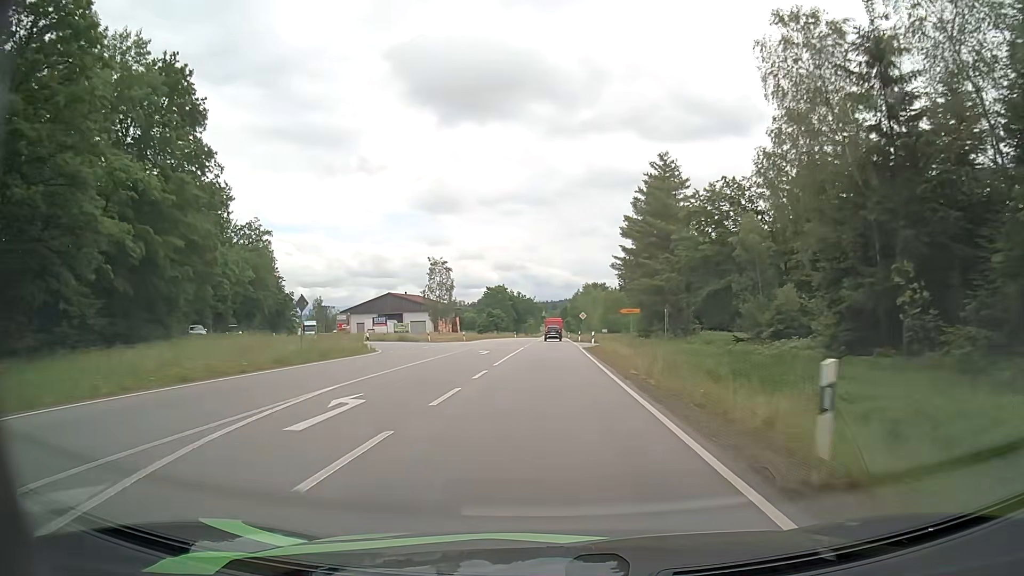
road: secondary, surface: asphalt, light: Day
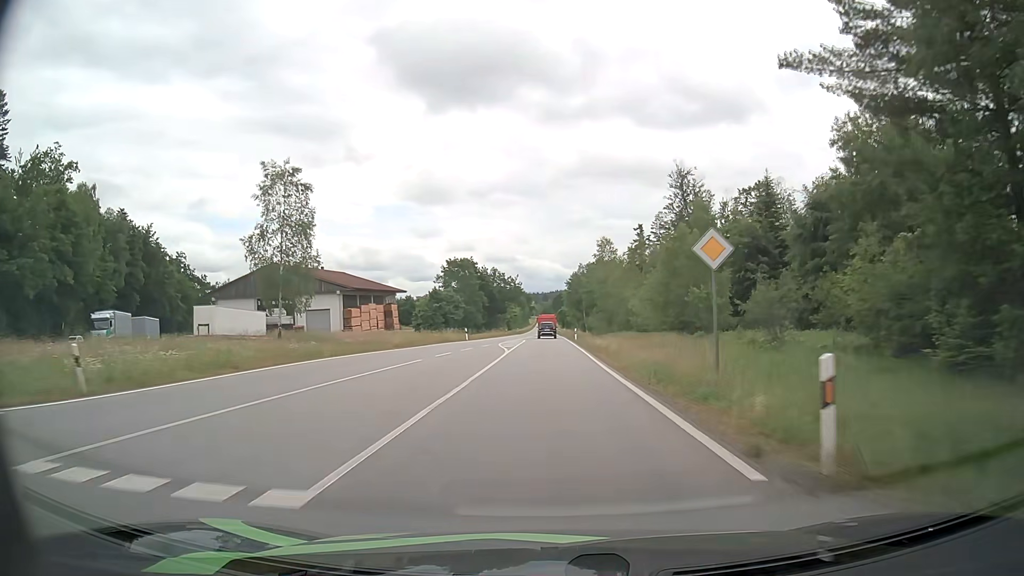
(-0.2, +60.1) m; 0°
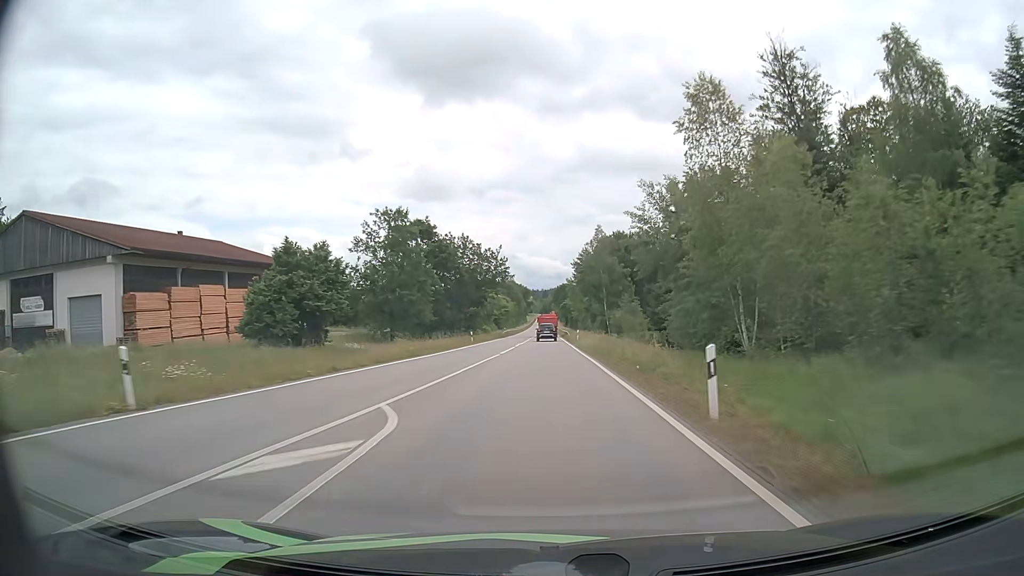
(-0.2, +48.7) m; 0°
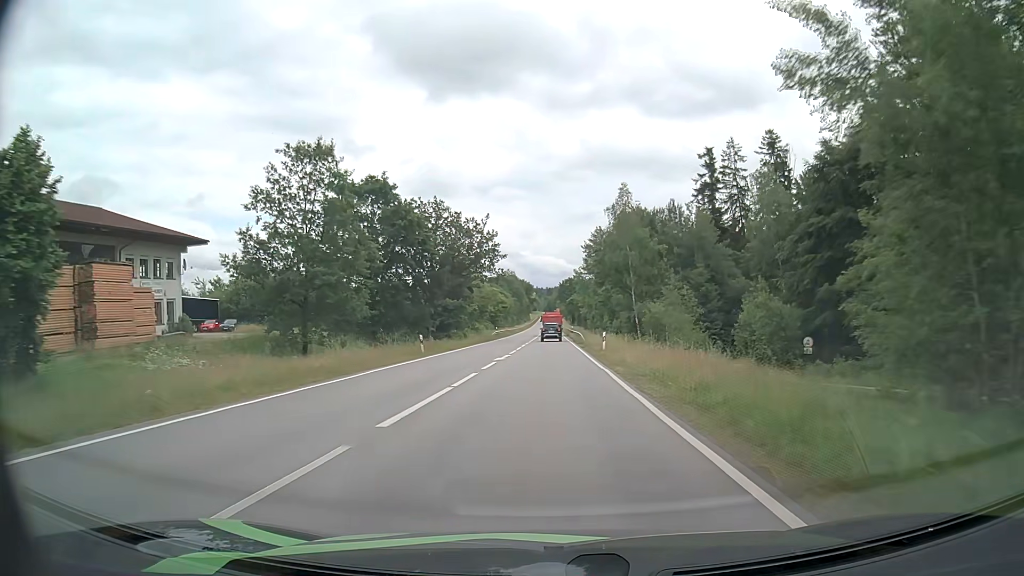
(0.0, +24.6) m; 0°
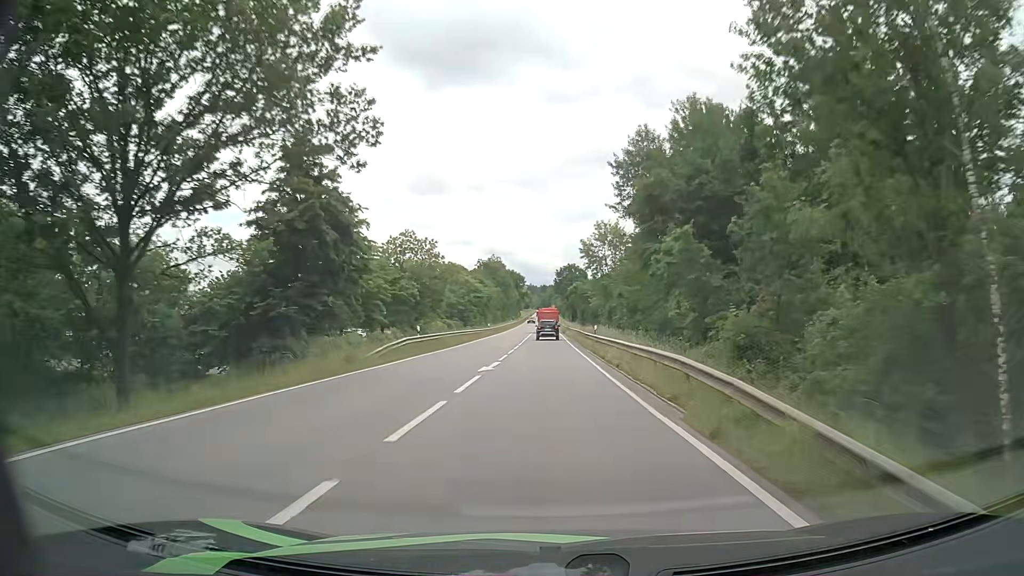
(-0.1, +49.6) m; 0°
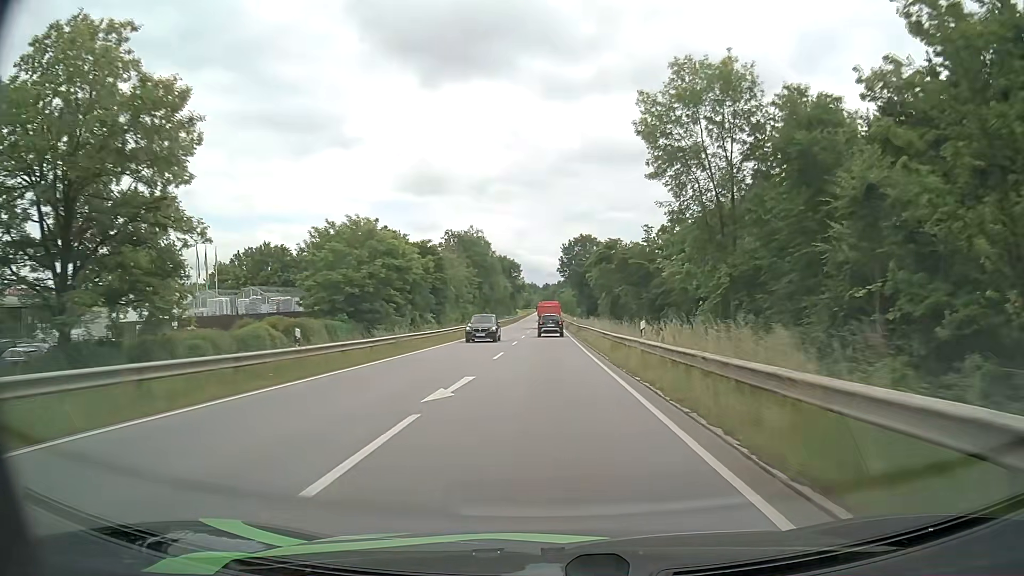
(0.0, +62.3) m; 0°
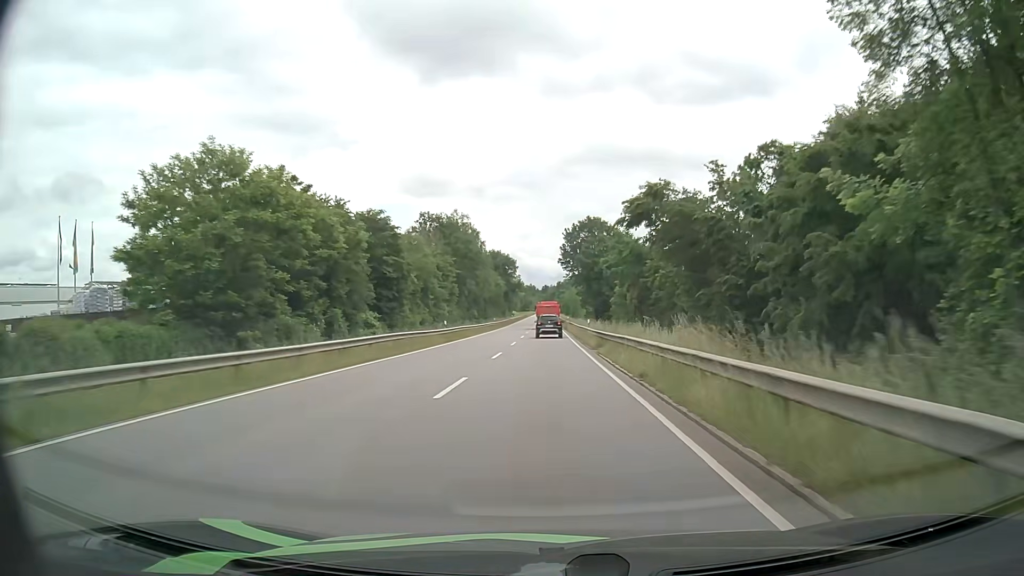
(-0.1, +23.8) m; 0°
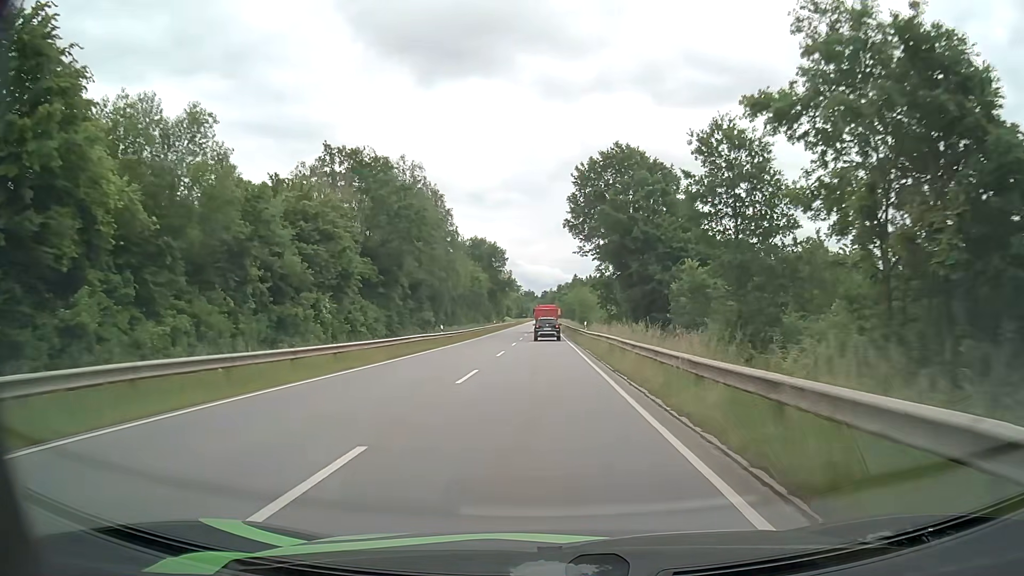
(+0.1, +44.0) m; 0°
(0, +10) (0, +20) (0, +30) (0, +40) (0, +50) (-1, +60) (-1, +70) (-1, +80) (-1, +90) (-1, +100) m
